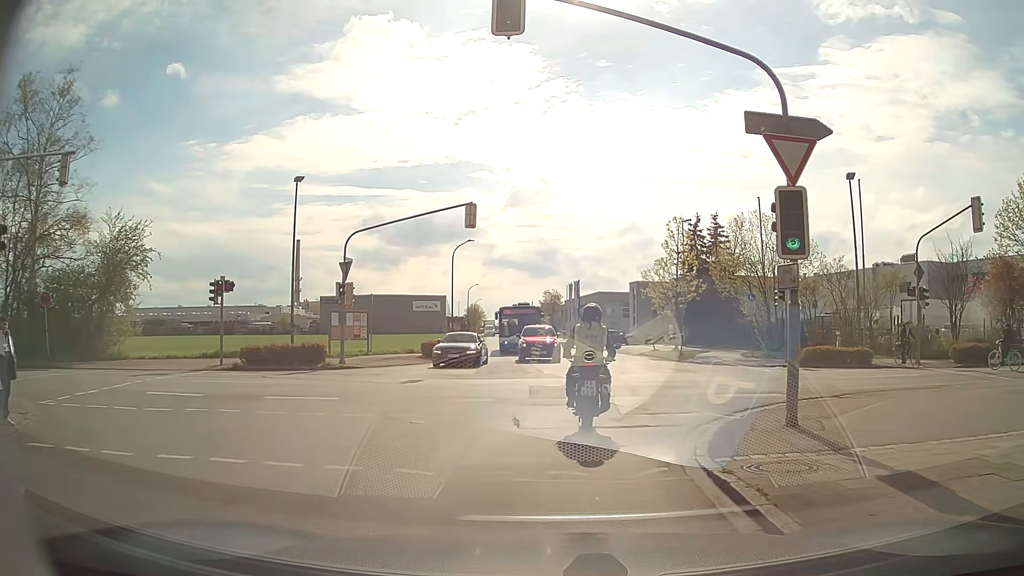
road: residential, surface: asphalt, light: Day
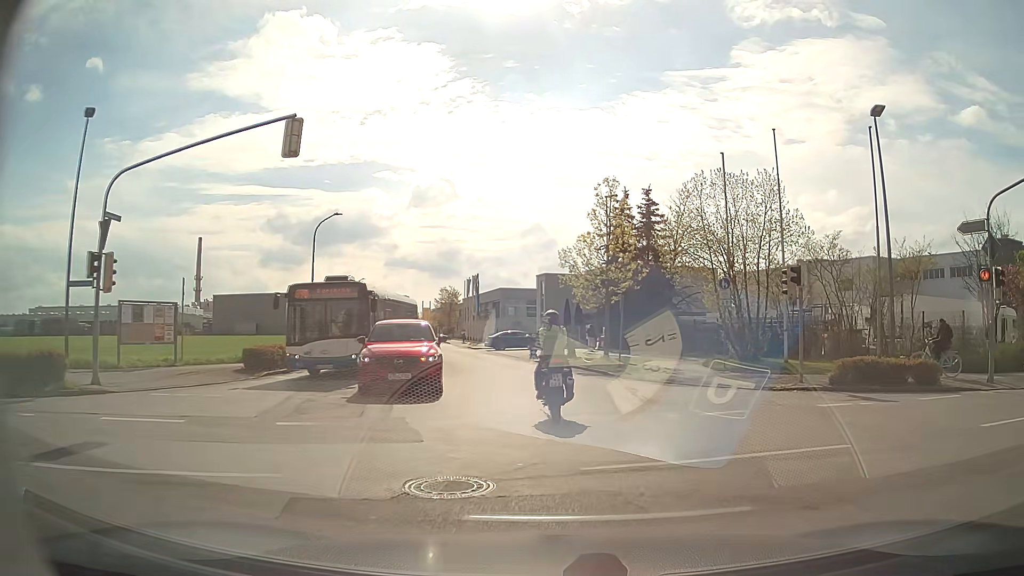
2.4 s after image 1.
(+0.7, +11.3) m; +9°
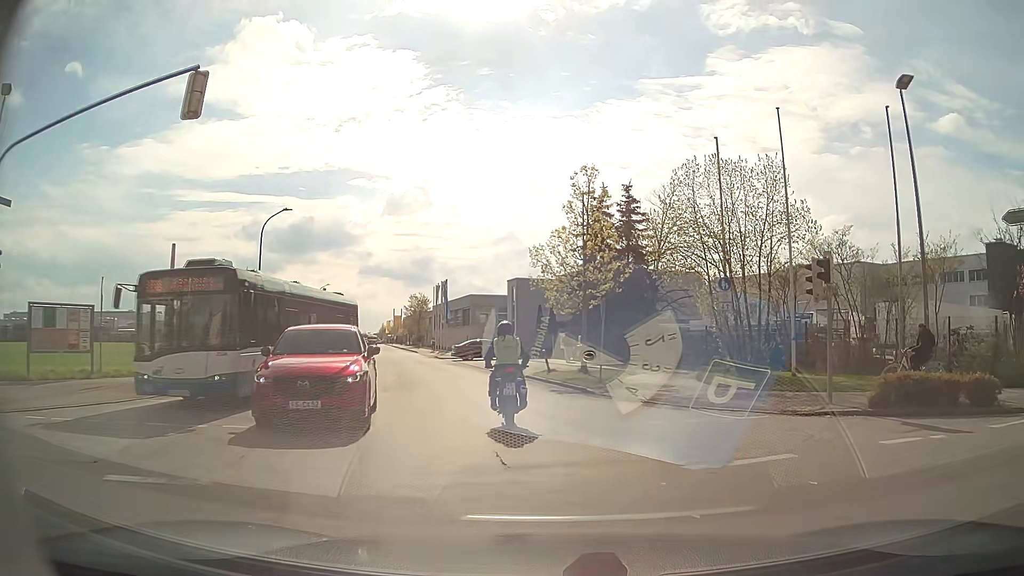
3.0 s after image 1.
(+0.1, +3.8) m; +2°
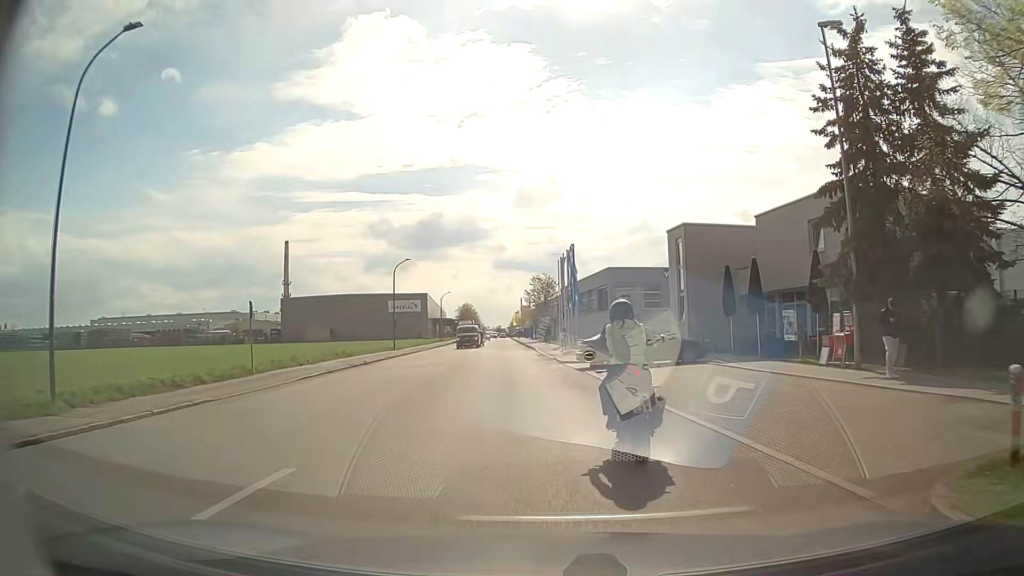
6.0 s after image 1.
(-2.2, +22.6) m; -12°
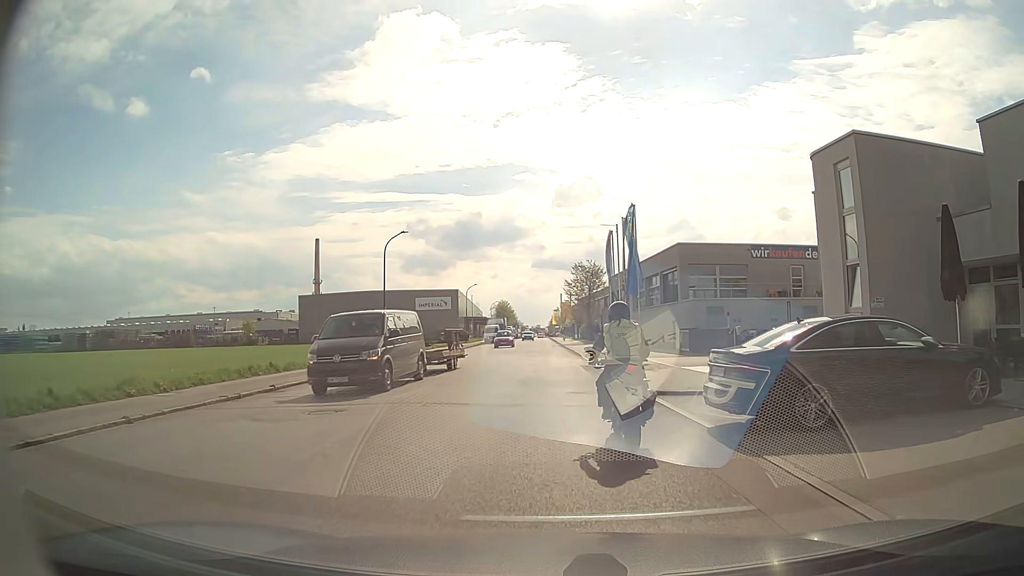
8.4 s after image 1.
(-0.3, +15.8) m; -3°
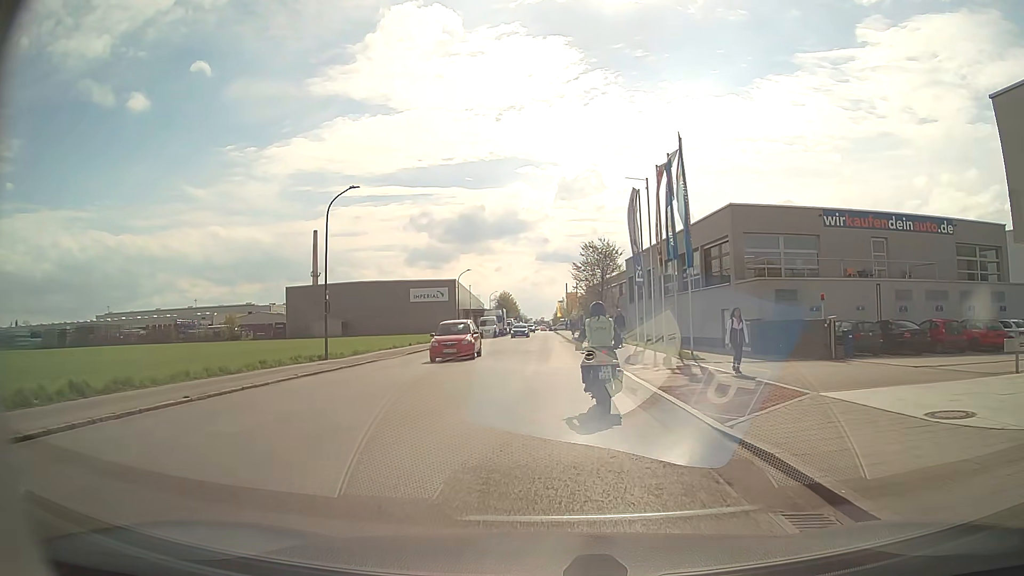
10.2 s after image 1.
(-0.1, +12.3) m; 0°
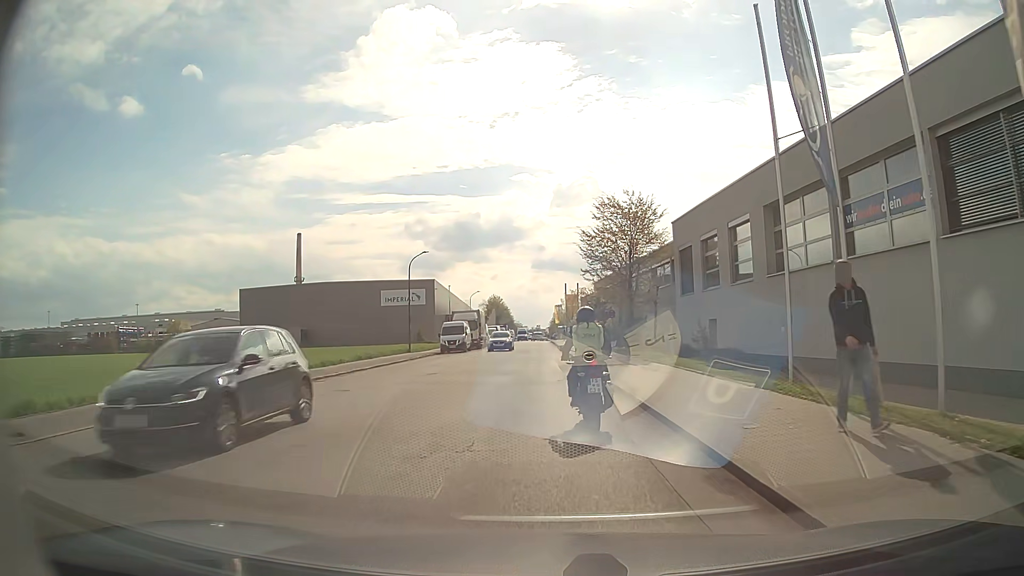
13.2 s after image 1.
(+0.1, +25.1) m; +1°
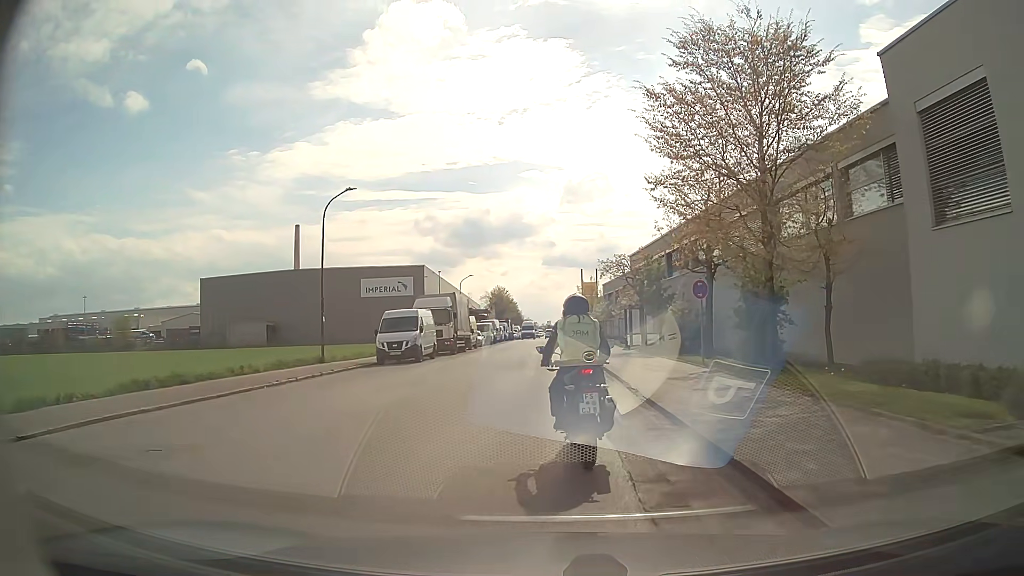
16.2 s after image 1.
(-0.4, +22.3) m; -2°
(0, +10) (0, +20) (0, +30) (0, +40) (+1, +50) (+1, +60) (+1, +70) (+1, +80) (+1, +90) (+2, +100) m
